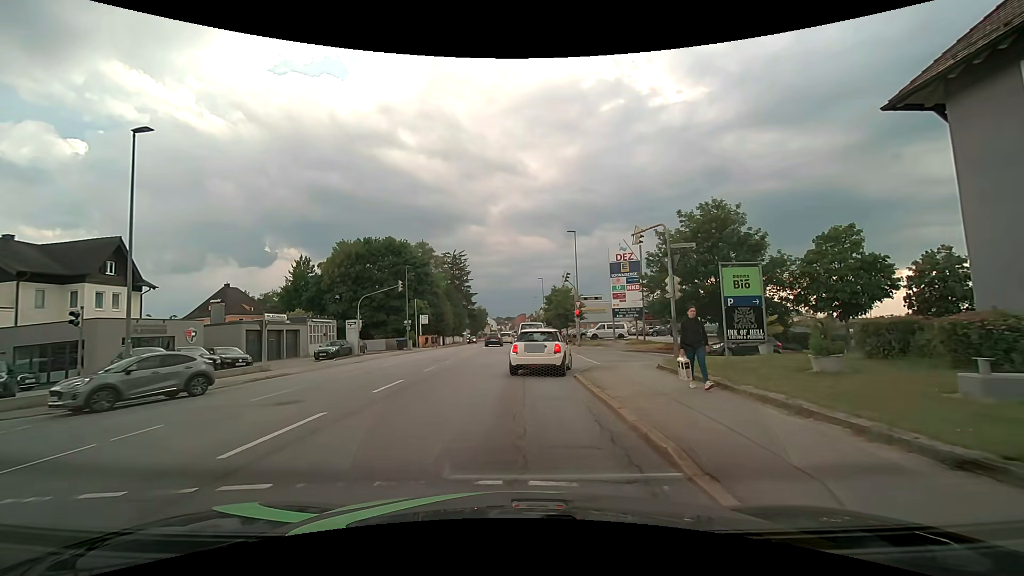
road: tertiary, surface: asphalt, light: Day
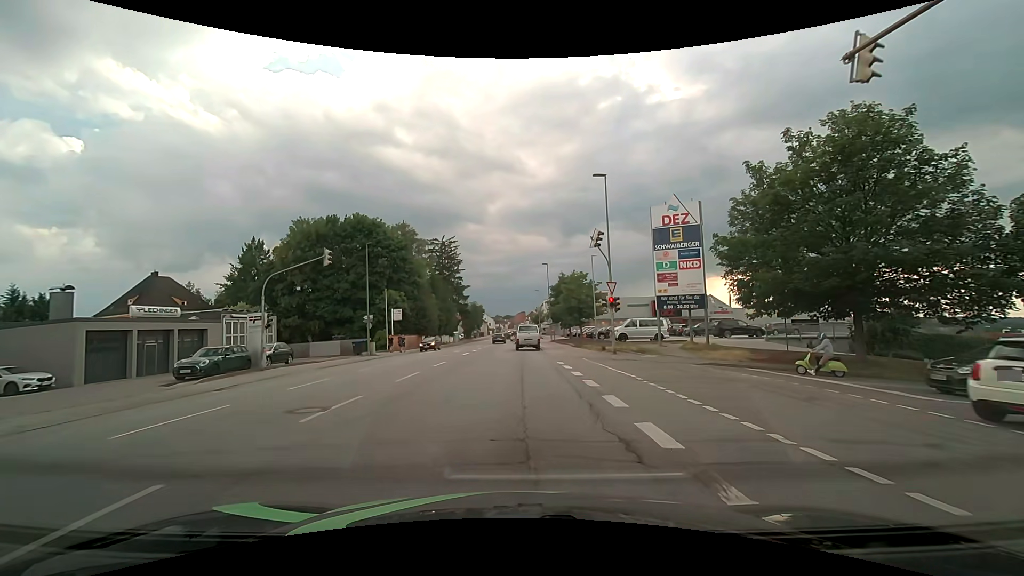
(-0.1, +16.2) m; 0°
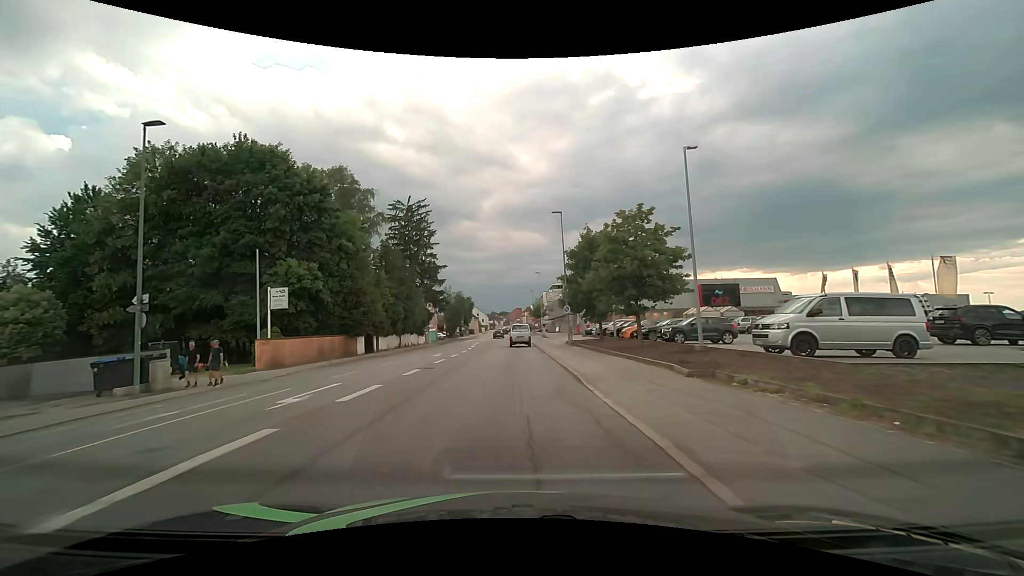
(+0.1, +27.6) m; 0°
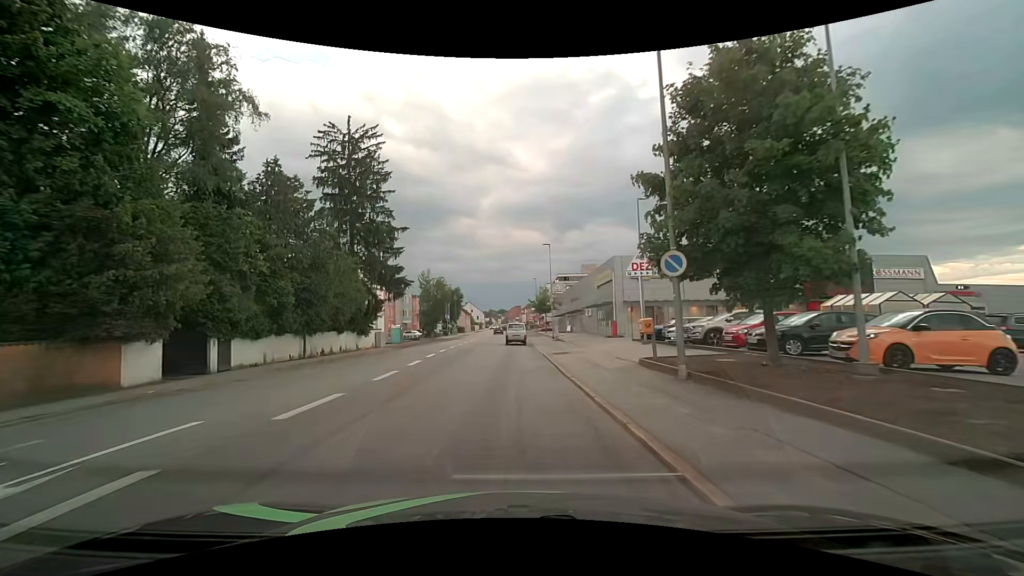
(0.0, +26.2) m; 0°
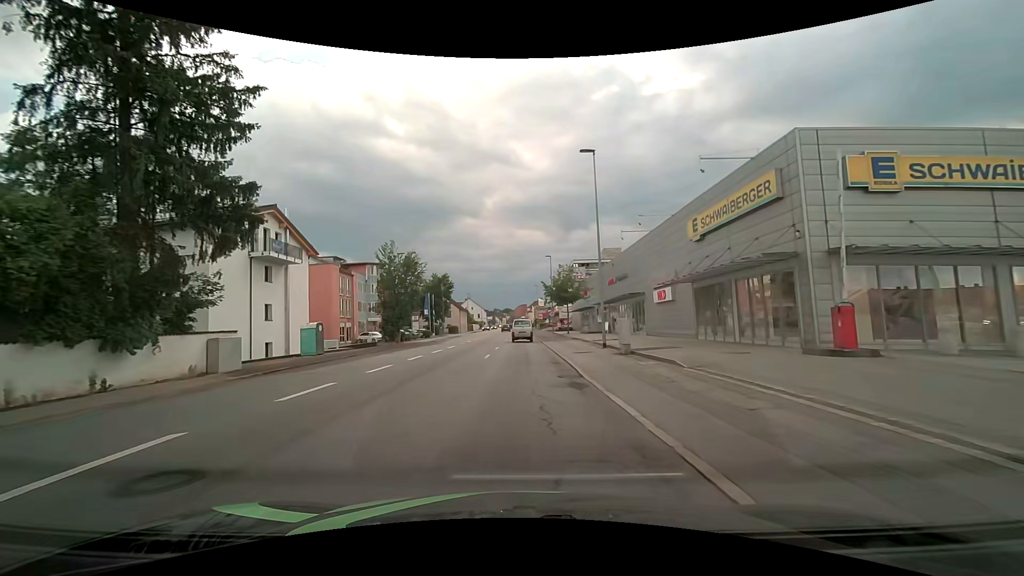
(0.0, +28.4) m; 0°
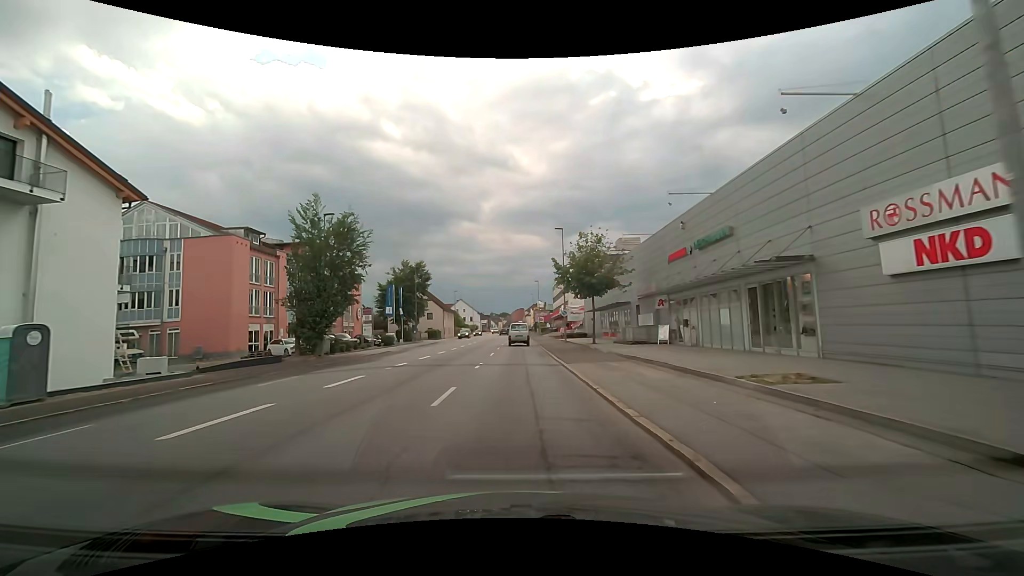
(+0.1, +21.1) m; 0°
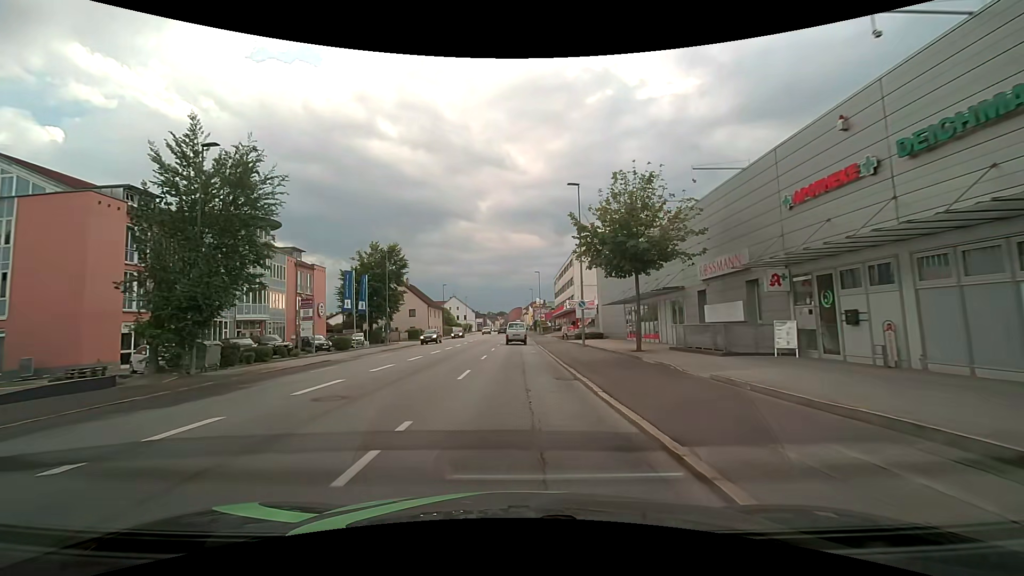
(+0.2, +13.6) m; +1°
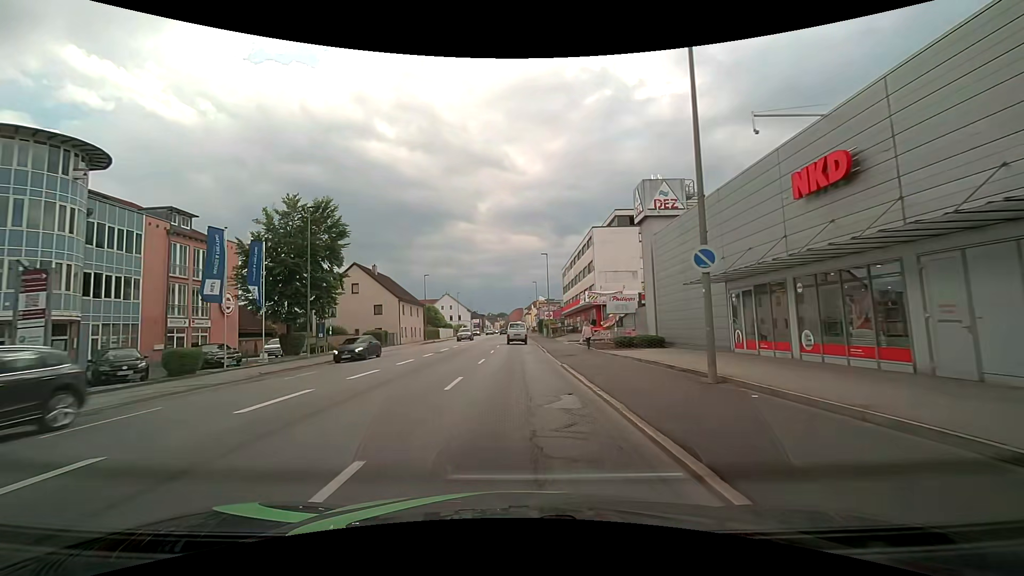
(+0.1, +20.4) m; 0°
(0, +10) (0, +20) (0, +30) (0, +40) (0, +50) (0, +60) (0, +70) (0, +80) (0, +90) (0, +100) m
